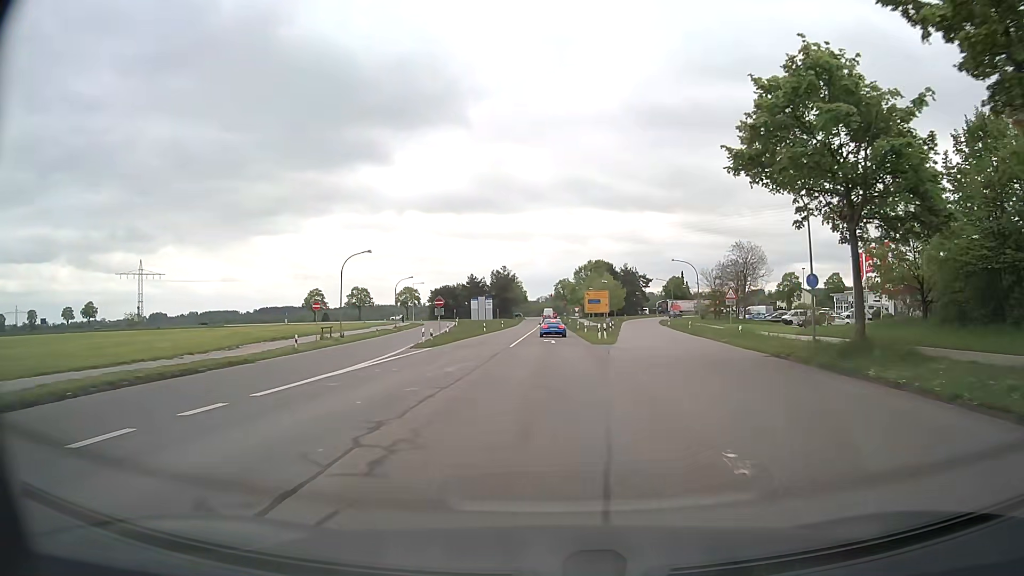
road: tertiary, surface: asphalt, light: Day
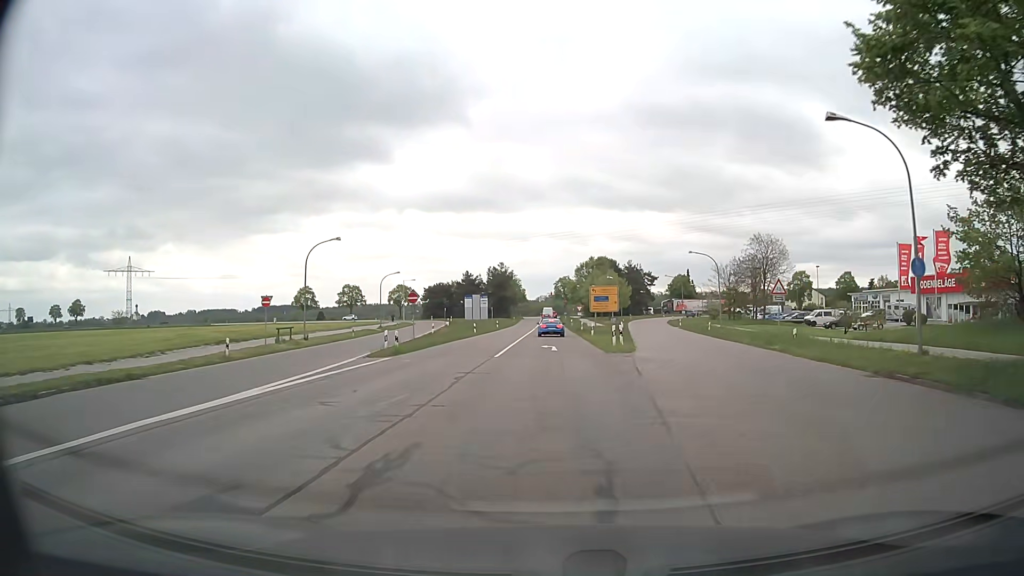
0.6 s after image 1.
(0.0, +8.6) m; 0°
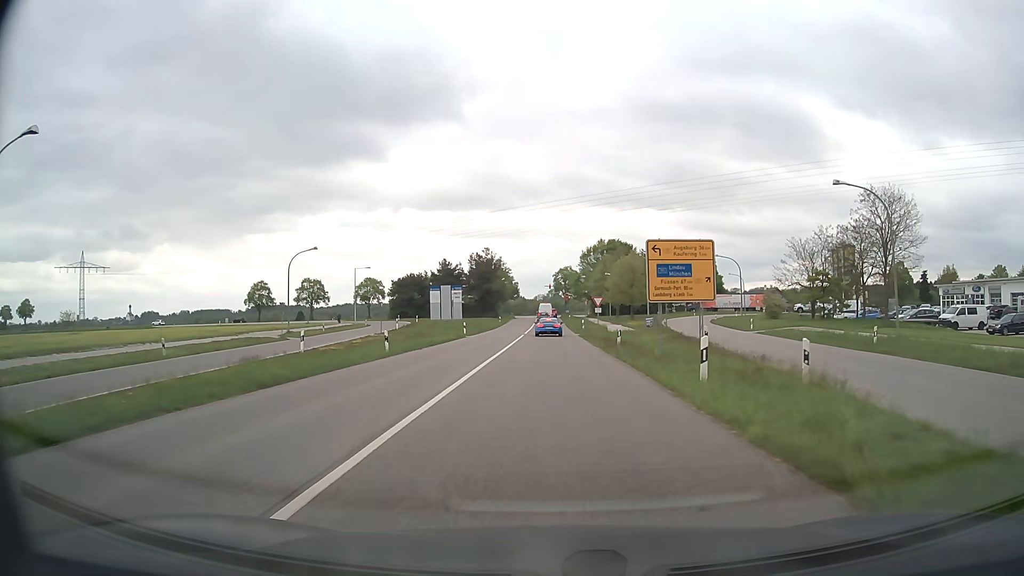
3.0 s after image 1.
(0.0, +31.8) m; 0°
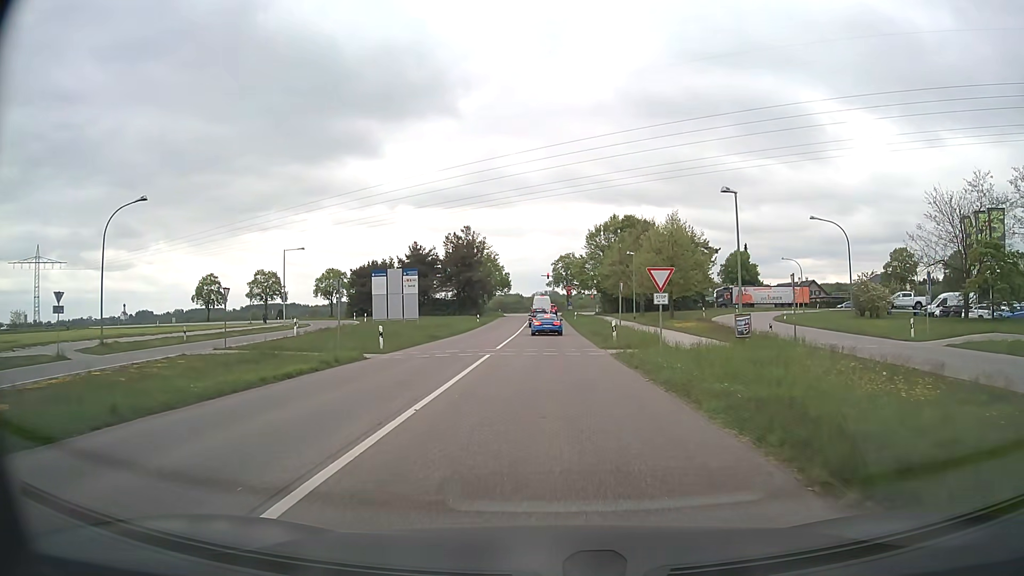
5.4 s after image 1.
(0.0, +26.4) m; 0°
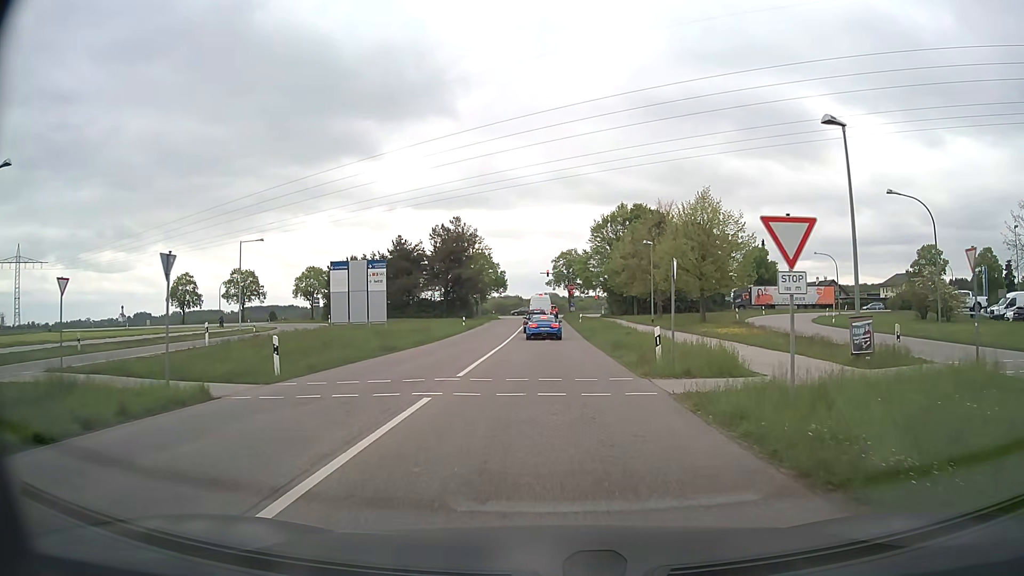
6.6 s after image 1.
(0.0, +10.9) m; 0°
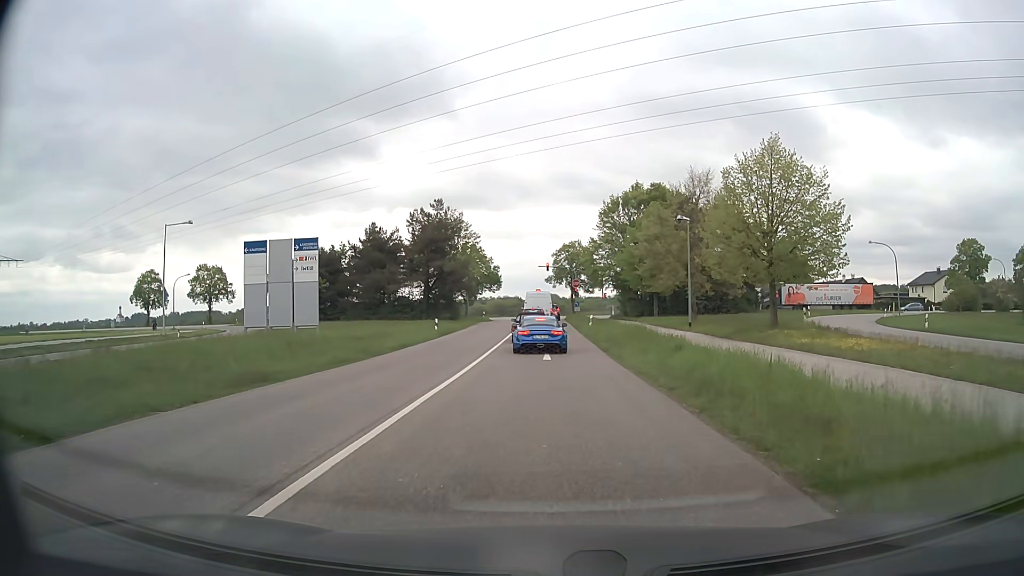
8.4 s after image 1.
(0.0, +13.5) m; 0°
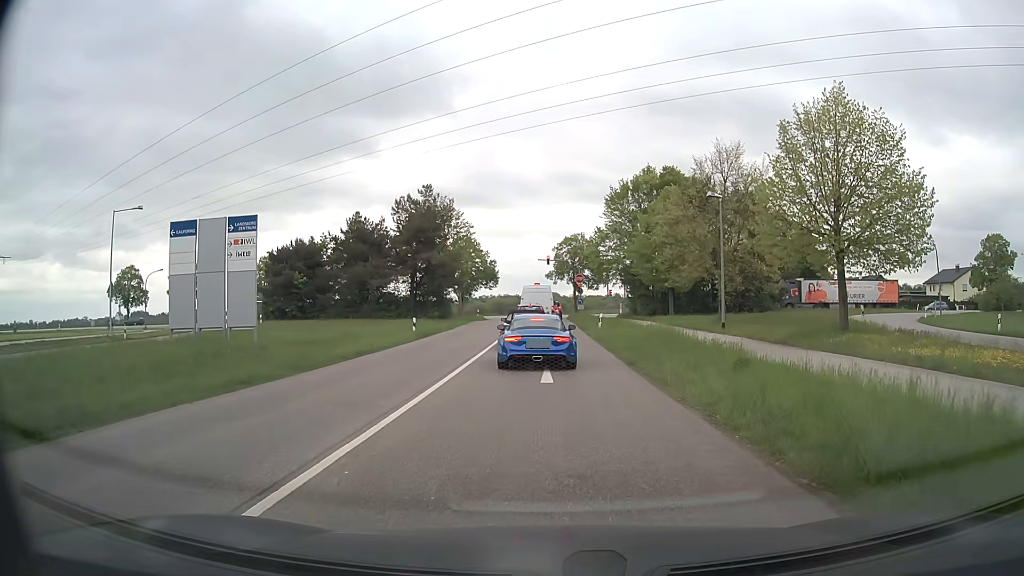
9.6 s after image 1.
(0.0, +7.0) m; 0°
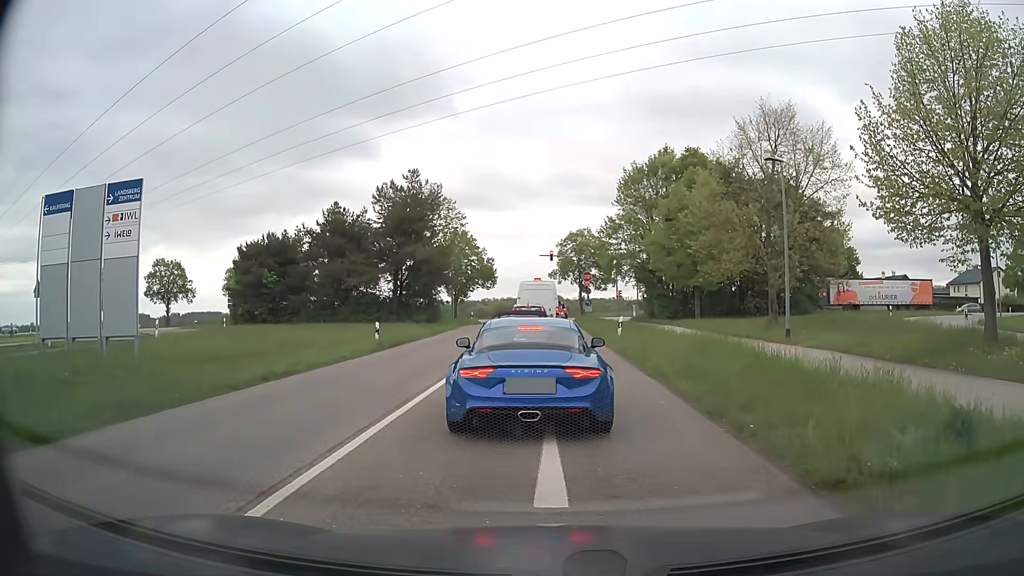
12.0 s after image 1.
(0.0, +7.8) m; -1°
